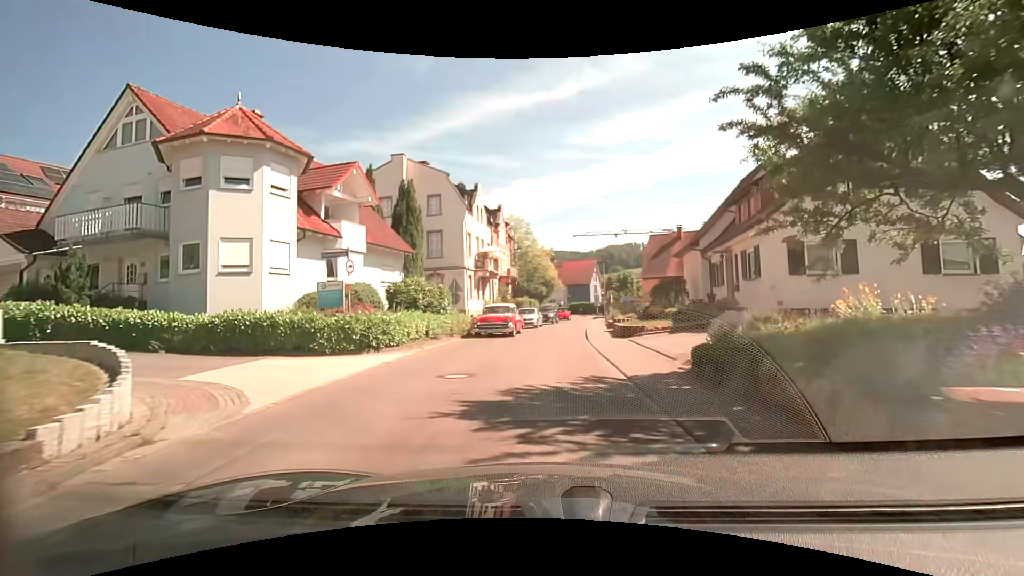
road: unclassified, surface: asphalt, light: Day
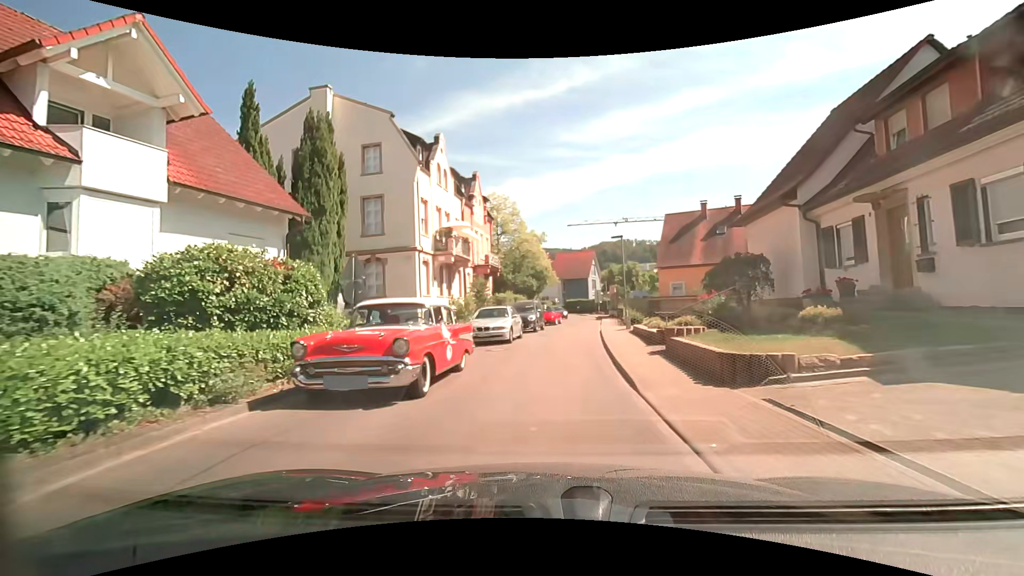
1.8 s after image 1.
(+0.1, +12.2) m; 0°
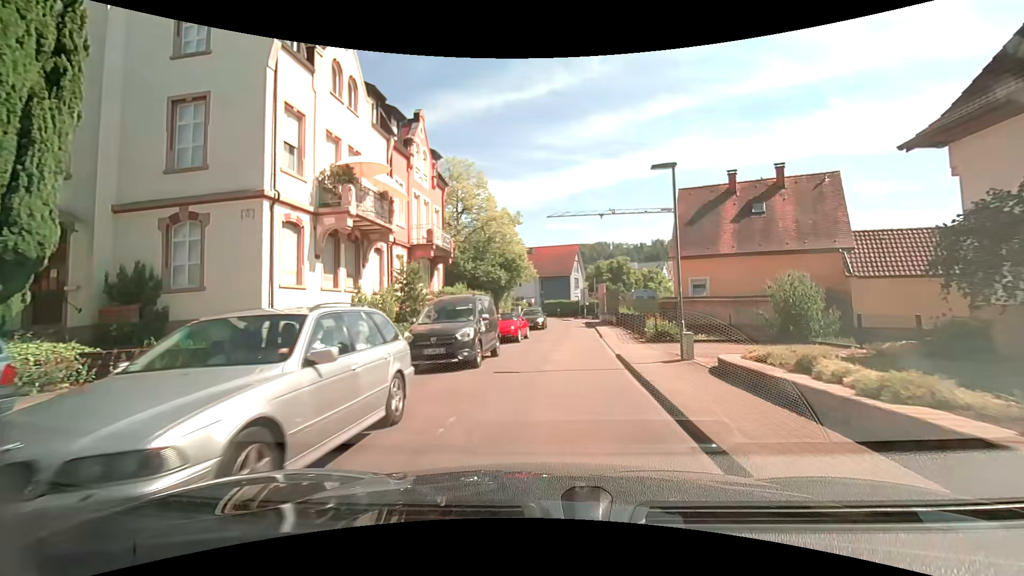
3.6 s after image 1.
(+0.2, +12.5) m; +2°
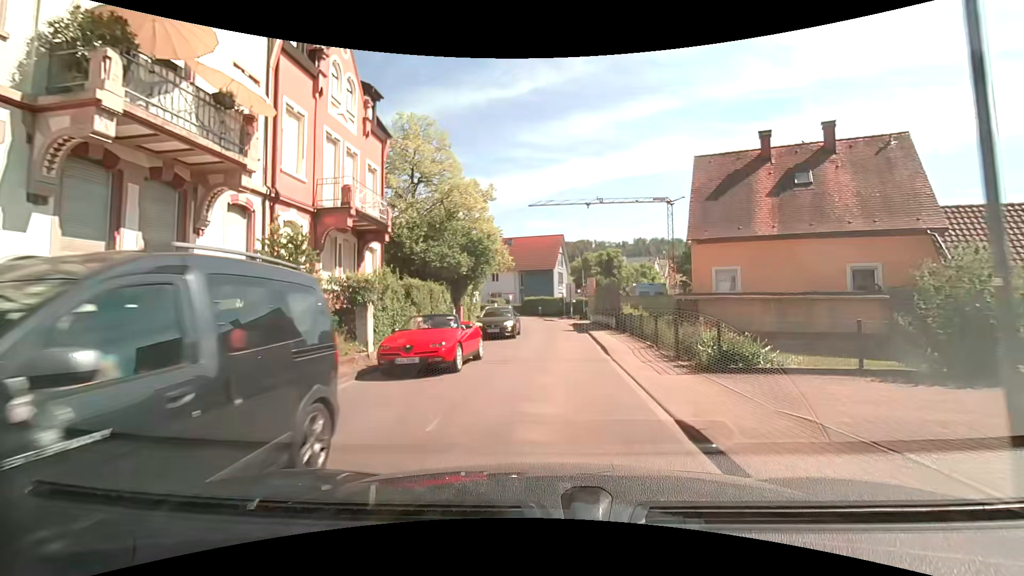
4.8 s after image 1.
(+0.2, +8.2) m; +2°
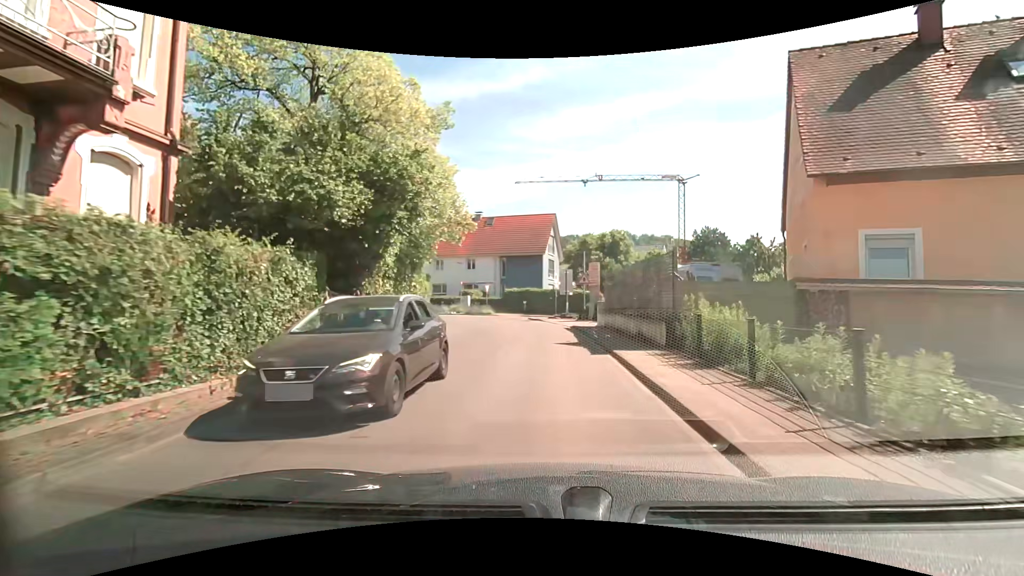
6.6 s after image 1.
(+0.1, +12.1) m; +2°
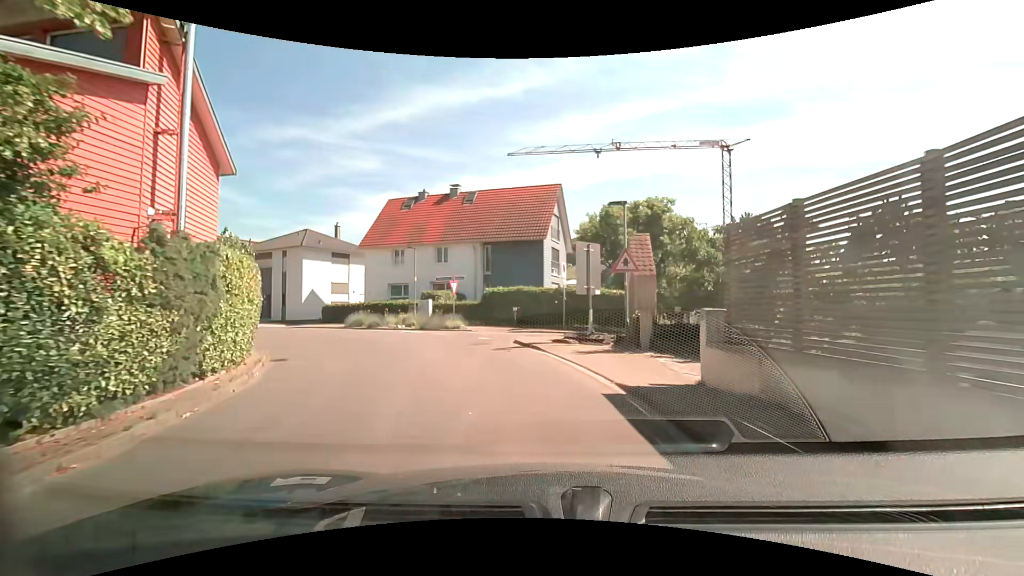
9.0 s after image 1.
(-0.1, +15.5) m; -2°
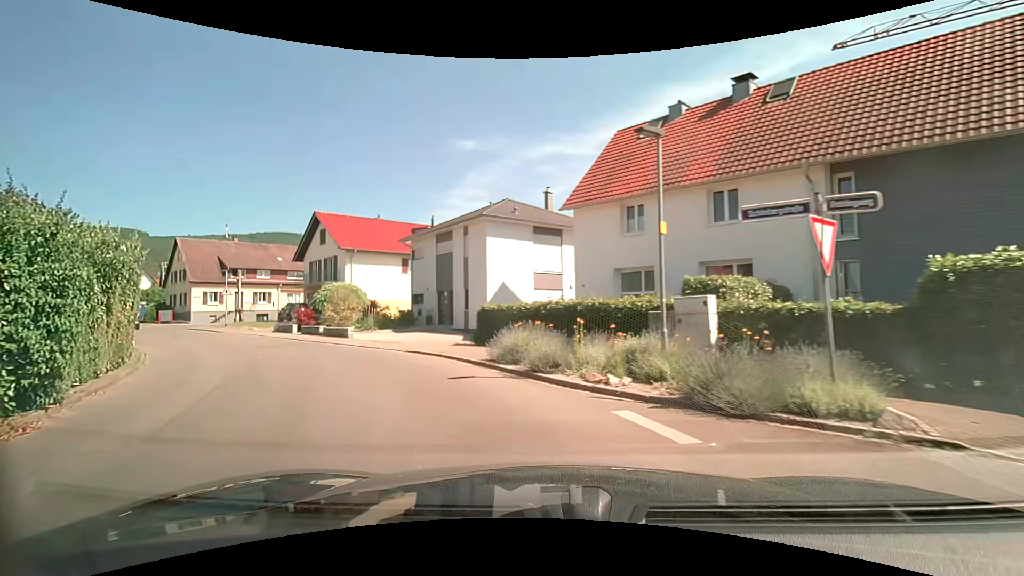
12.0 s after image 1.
(-3.9, +18.5) m; -29°
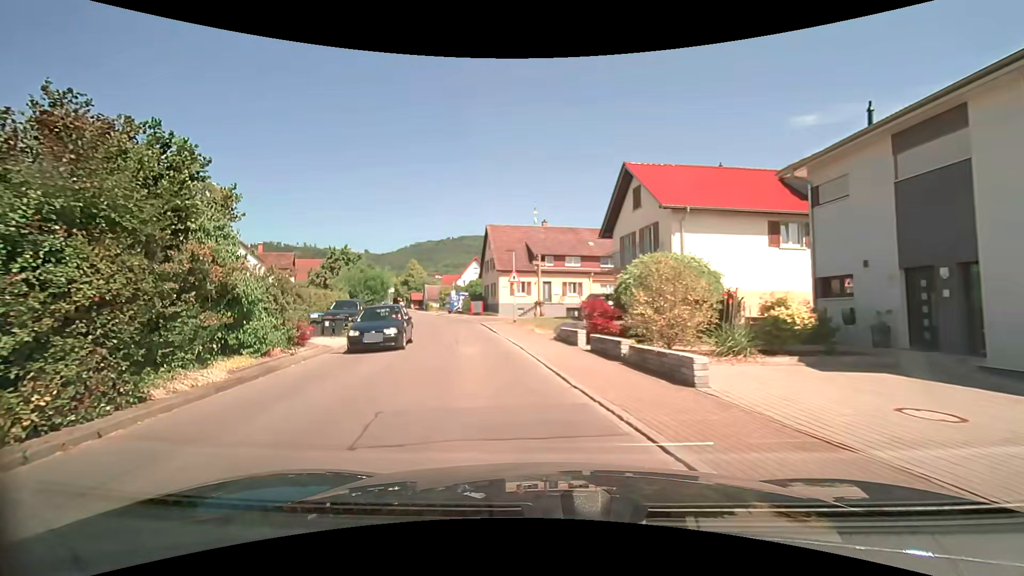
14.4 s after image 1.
(-5.2, +15.3) m; -36°
(-1, +10) (-3, +20) (-5, +30) (-6, +39) (+2, +45) (+12, +46) (+22, +47) (+32, +48) (+42, +50) (+52, +52) m
